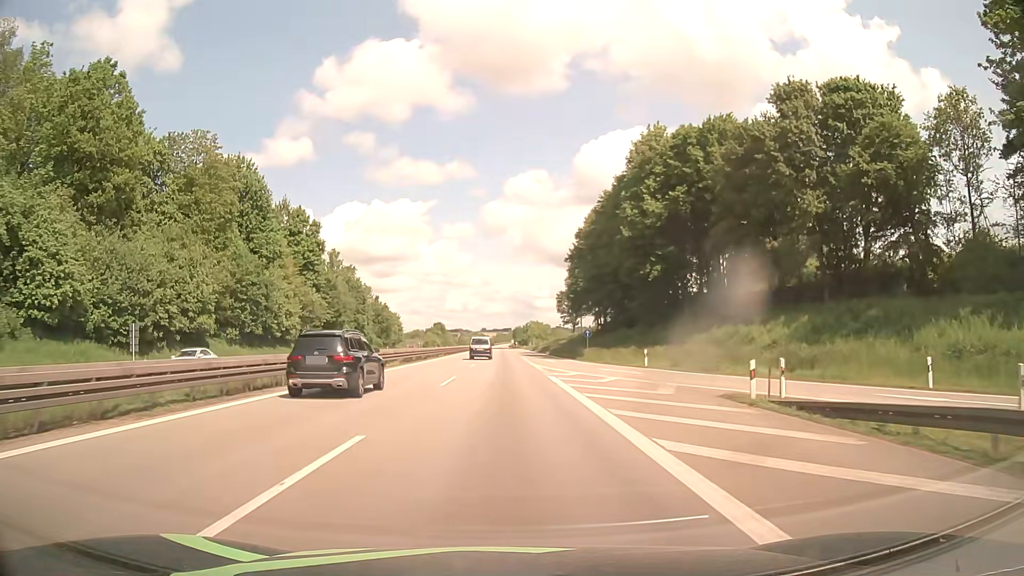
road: motorway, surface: asphalt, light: Day
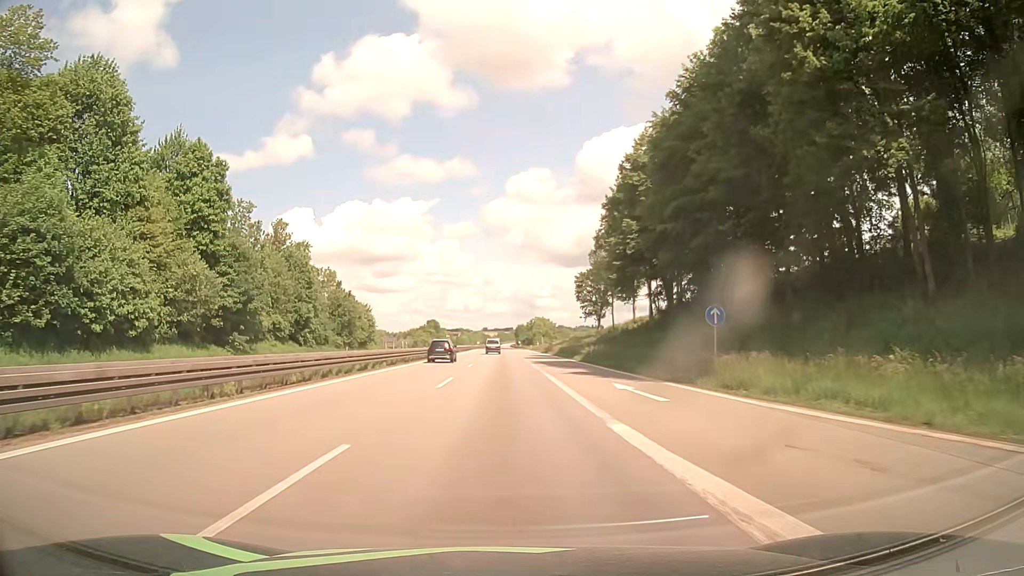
(0.0, +37.1) m; 0°
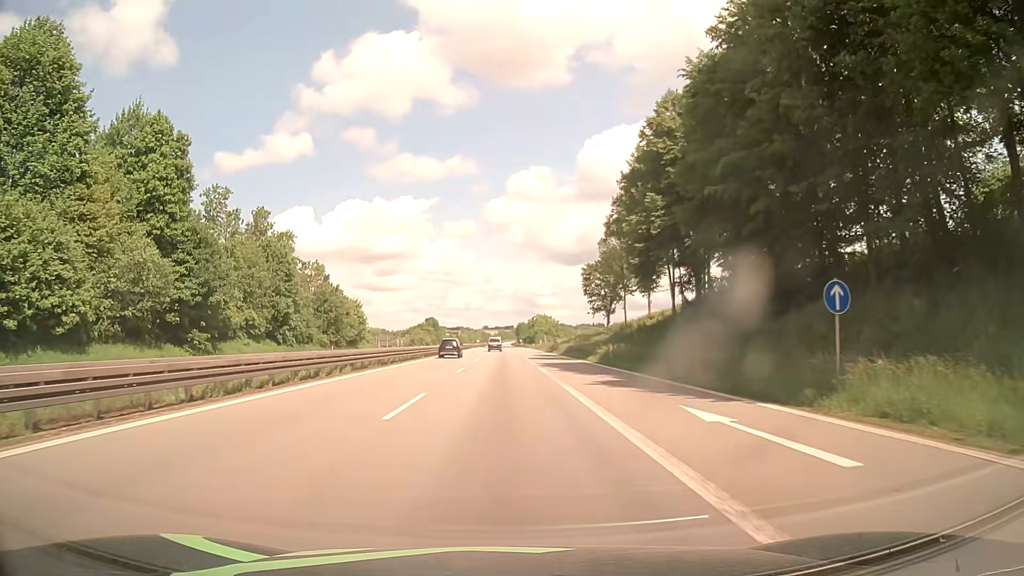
(0.0, +9.3) m; 0°
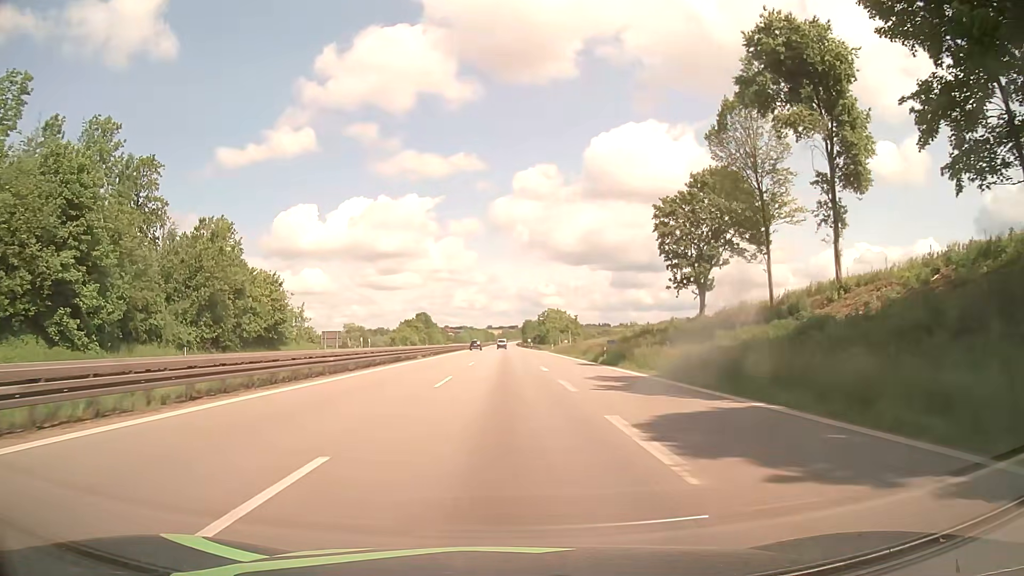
(-0.1, +46.3) m; 0°
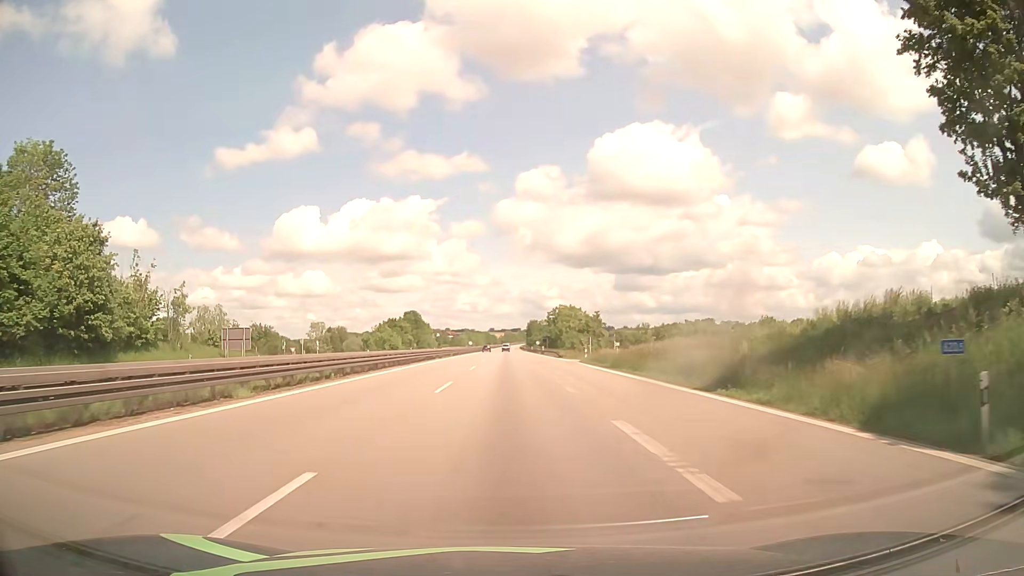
(0.0, +37.1) m; 0°
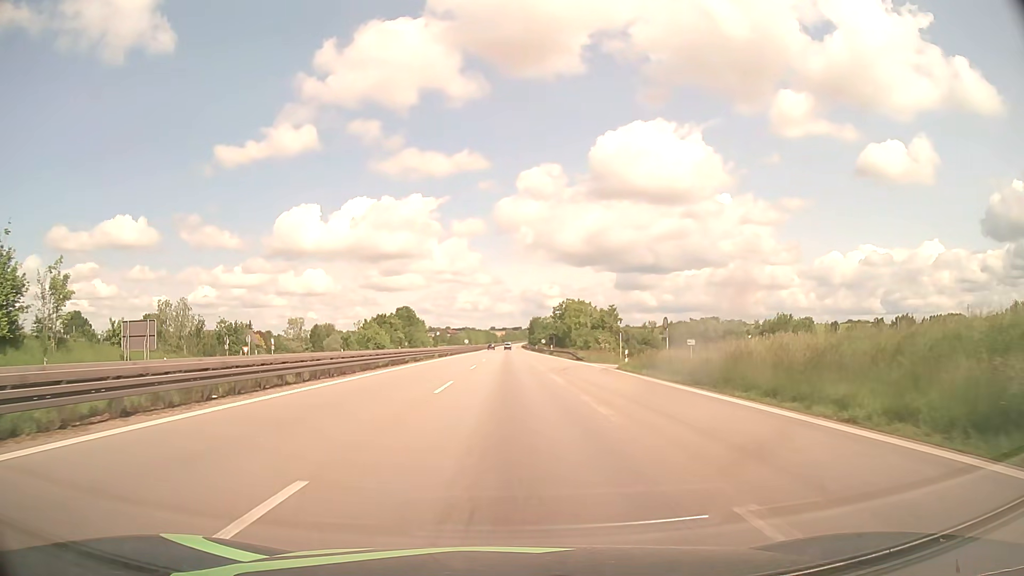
(0.0, +18.6) m; 0°
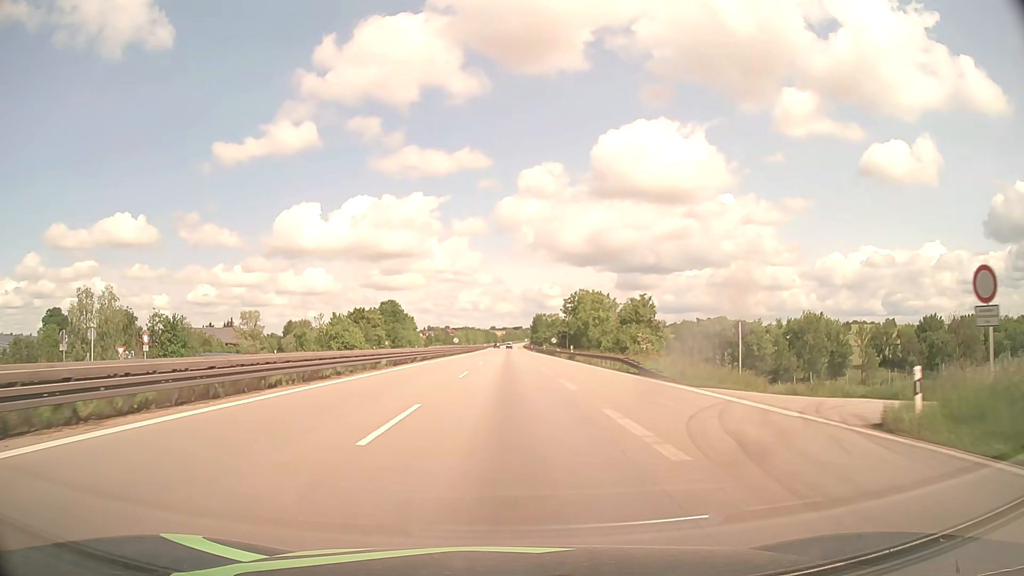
(-0.1, +27.9) m; 0°
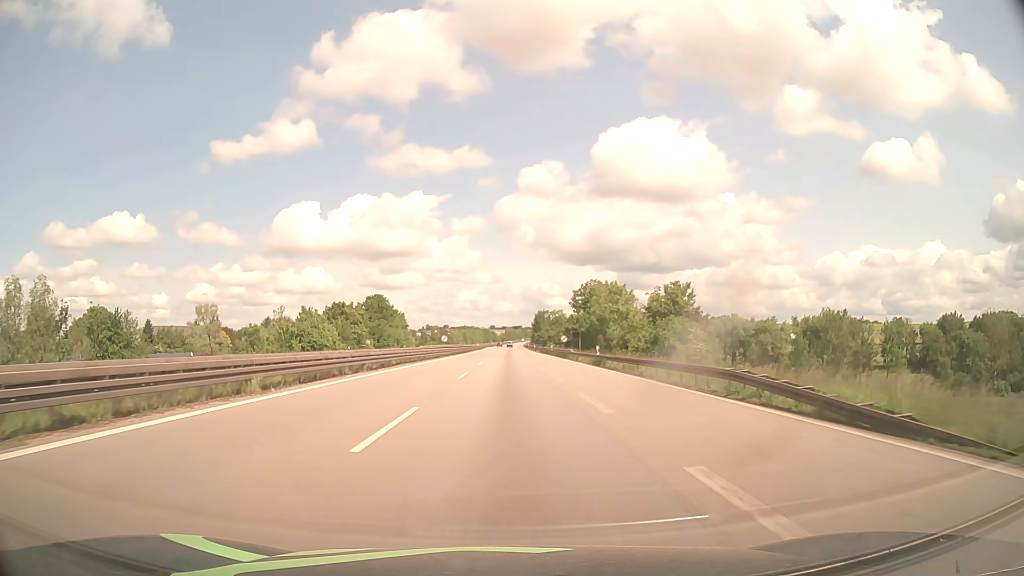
(0.0, +18.6) m; 0°
(0, +10) (0, +20) (0, +30) (0, +40) (0, +50) (0, +60) (0, +70) (0, +80) (0, +90) (0, +100) m
